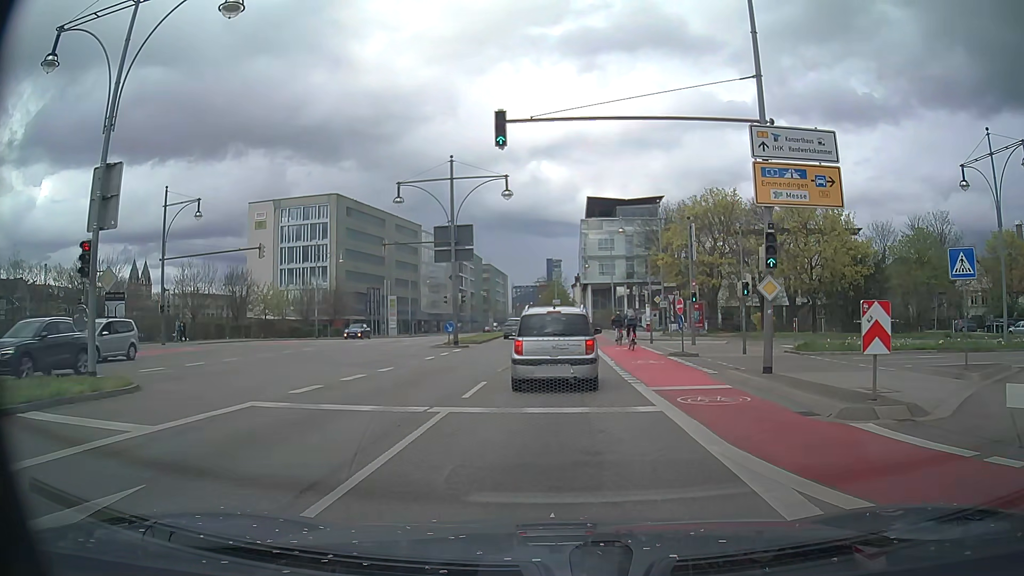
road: primary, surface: asphalt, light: Day
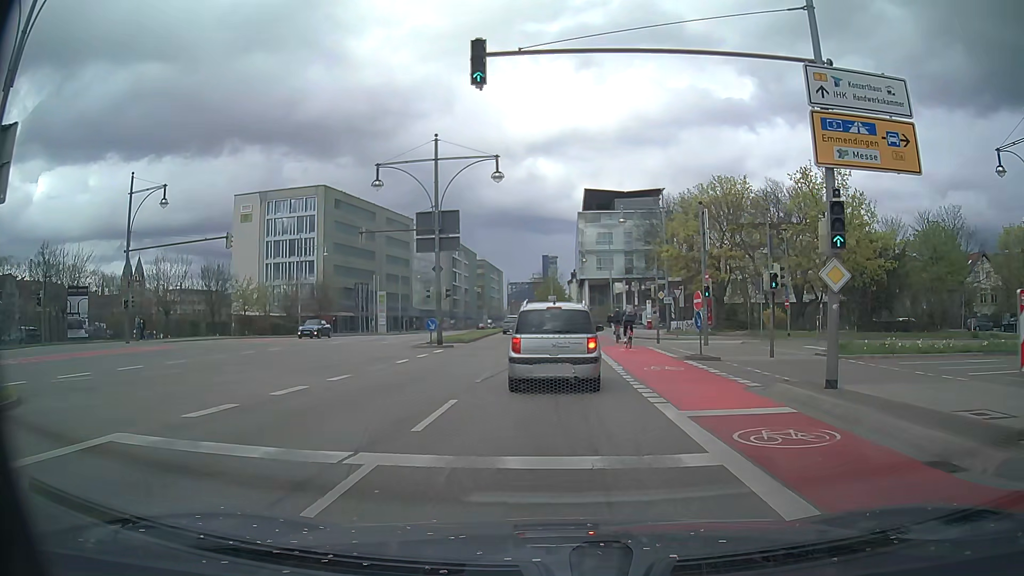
(0.0, +3.9) m; 0°
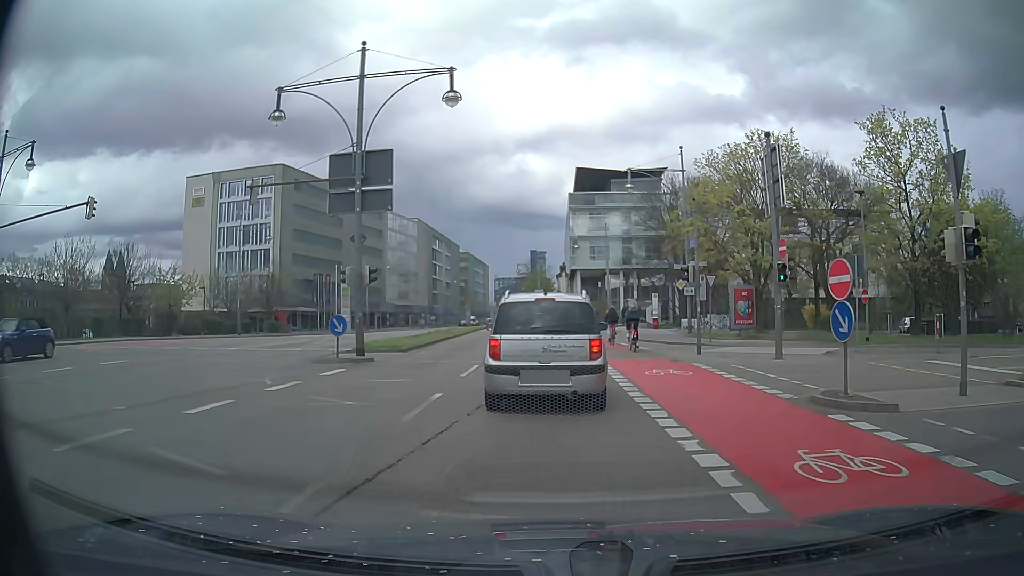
(+0.1, +11.8) m; +2°
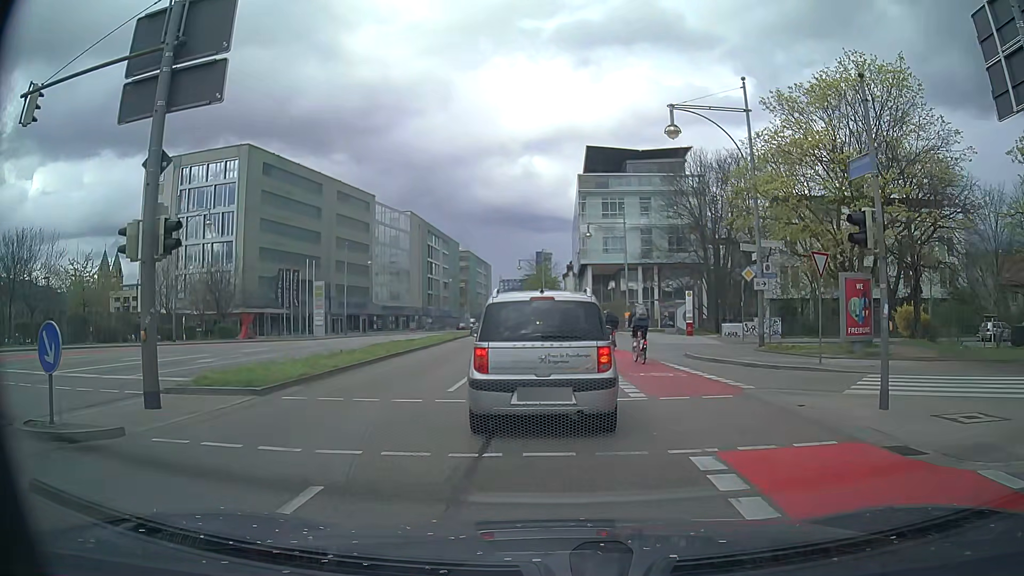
(-0.2, +11.8) m; -2°
(0, +10) (0, +20) (0, +30) (-1, +40) (-1, +50) (-2, +60) (-3, +70) (-3, +80) (-3, +90) (-3, +100) m
